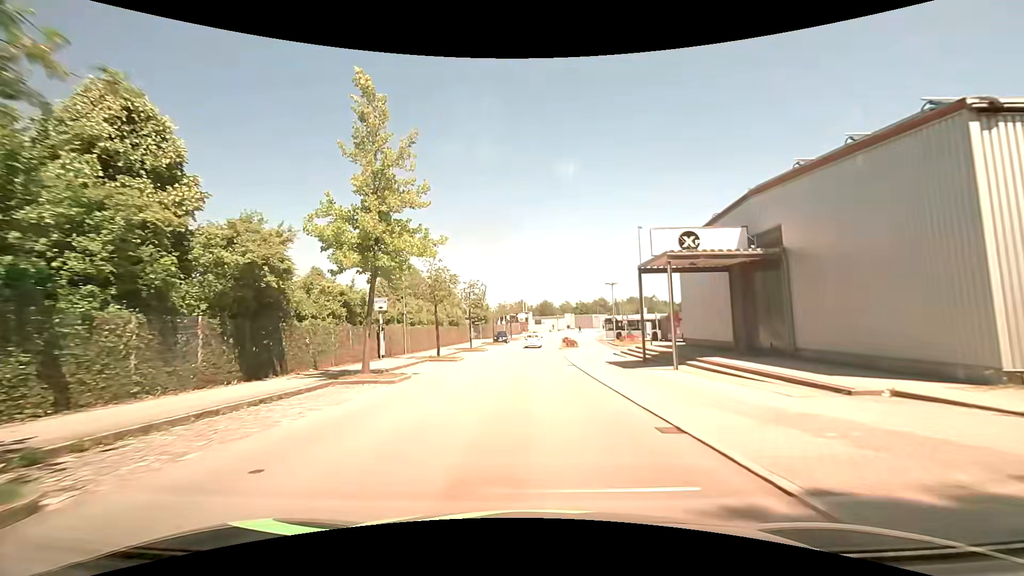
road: residential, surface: asphalt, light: Day
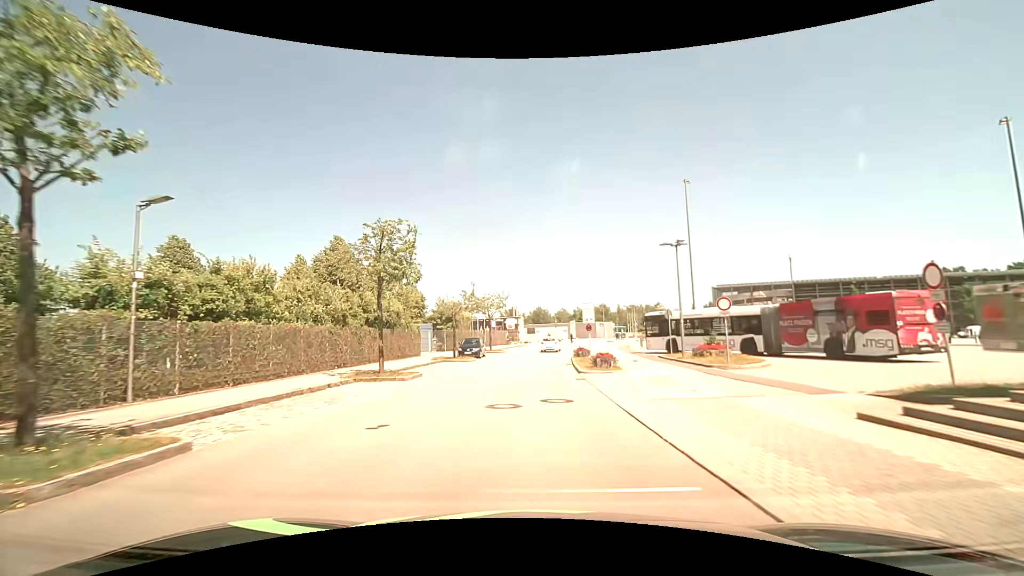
(+0.2, +25.3) m; +1°
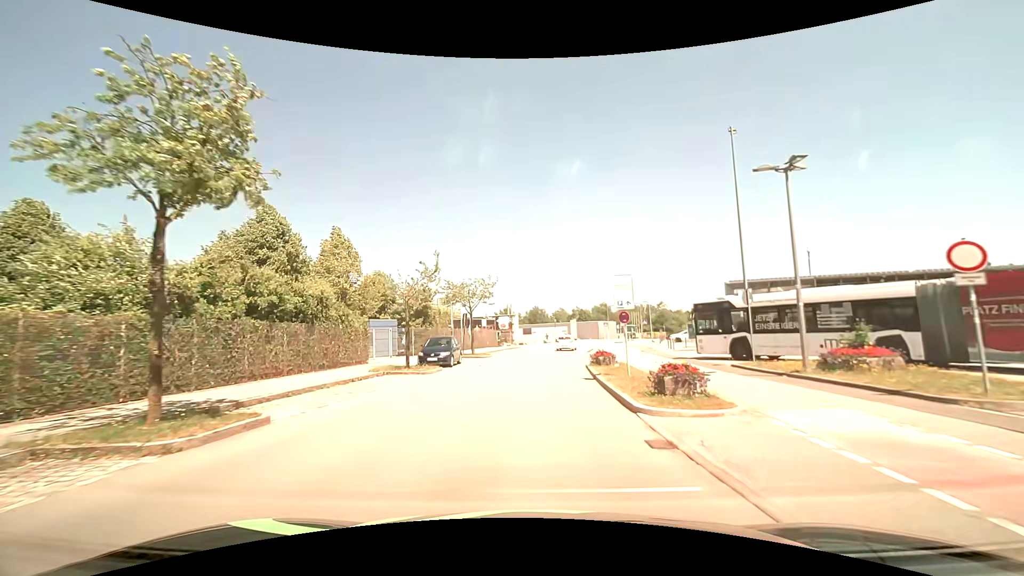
(+0.1, +12.0) m; 0°
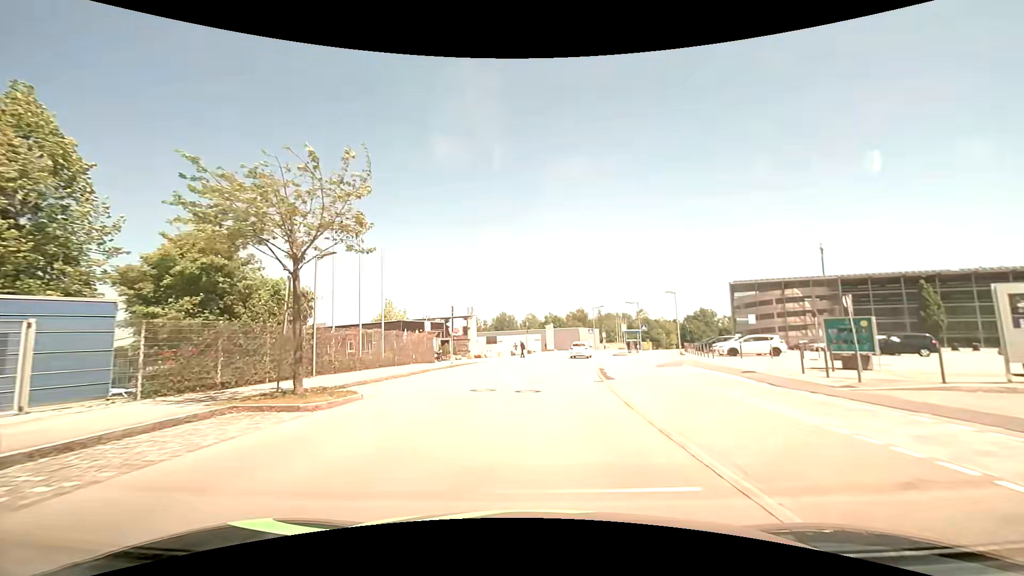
(+0.7, +23.8) m; +4°
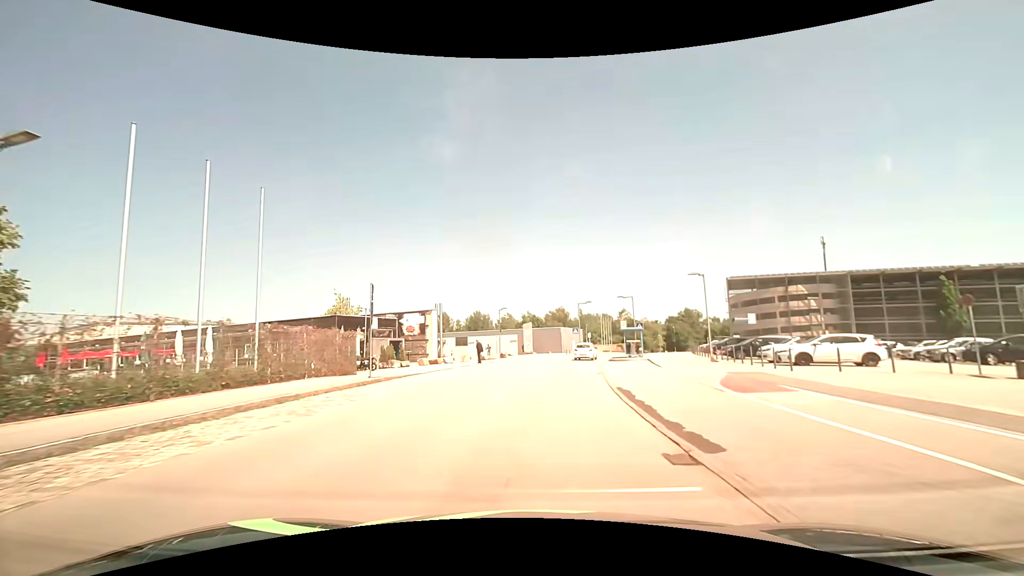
(+0.2, +12.2) m; +2°
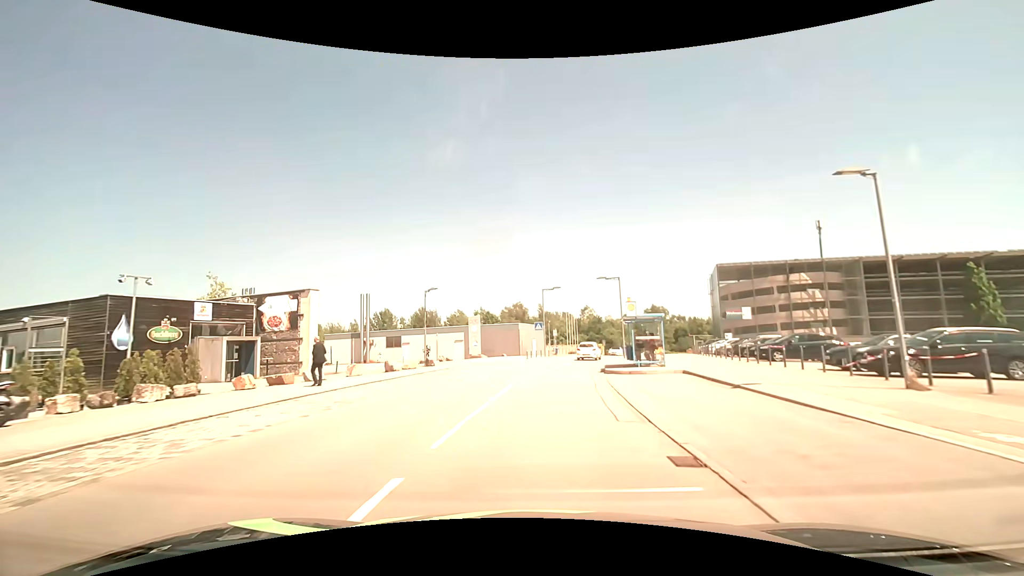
(+0.9, +18.3) m; +5°
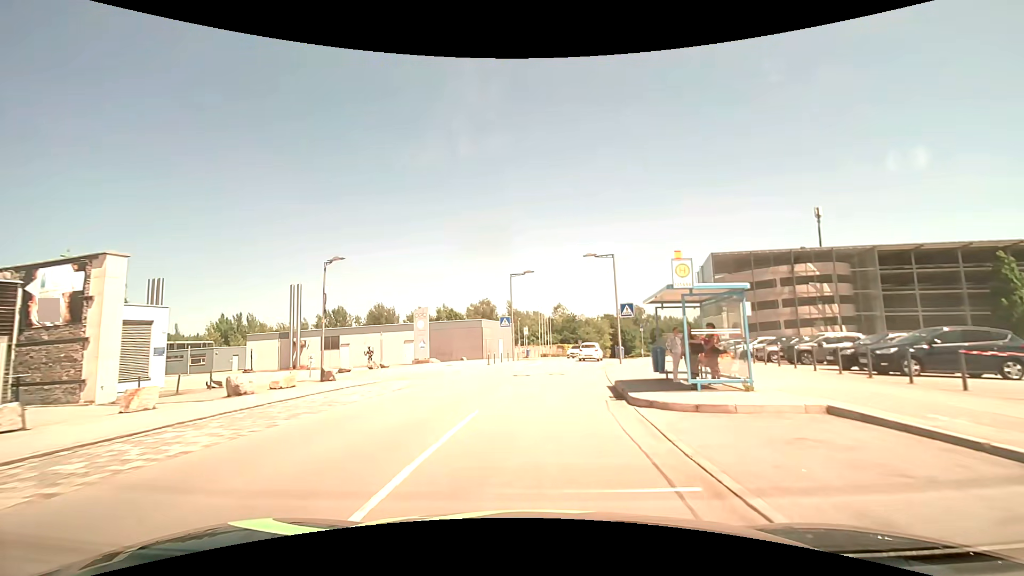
(+0.4, +11.9) m; +4°
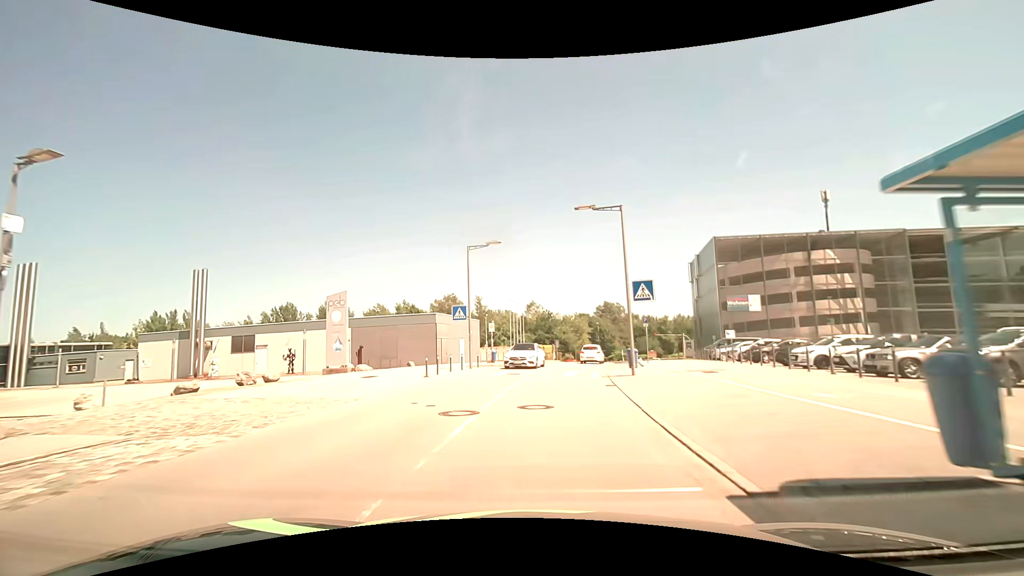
(+0.3, +11.8) m; +3°
